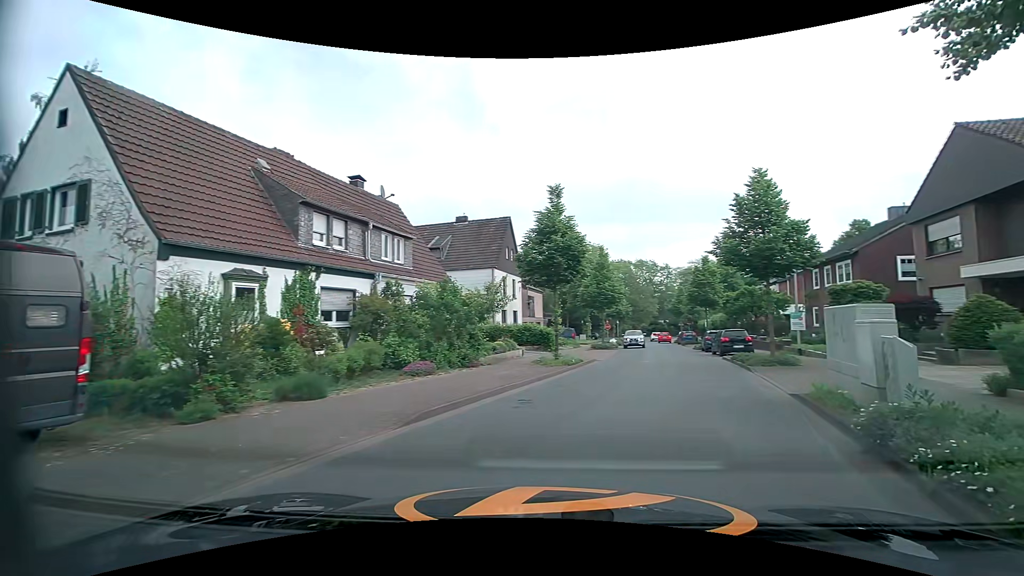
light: Day
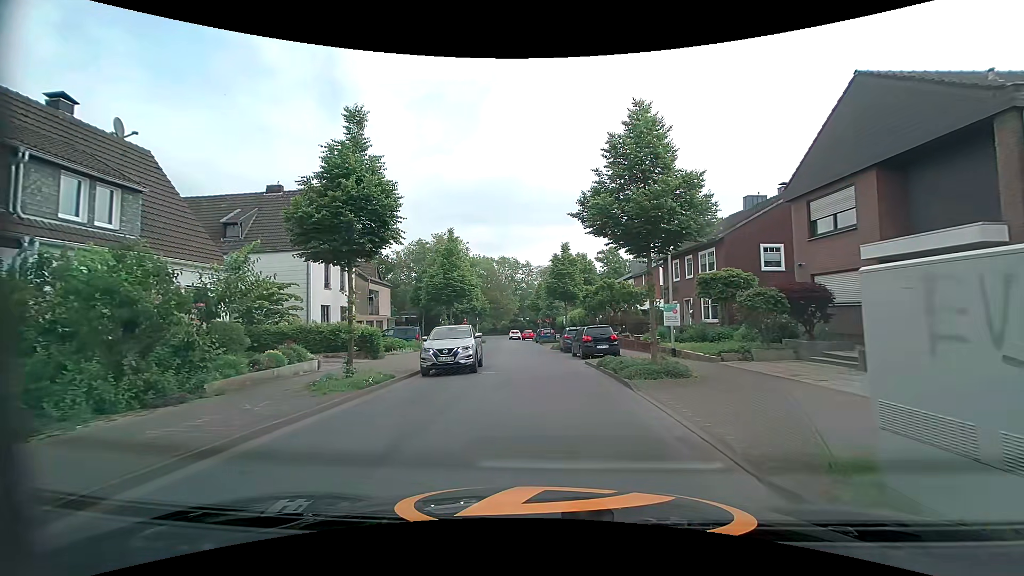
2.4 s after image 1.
(+1.6, +7.4) m; +15°
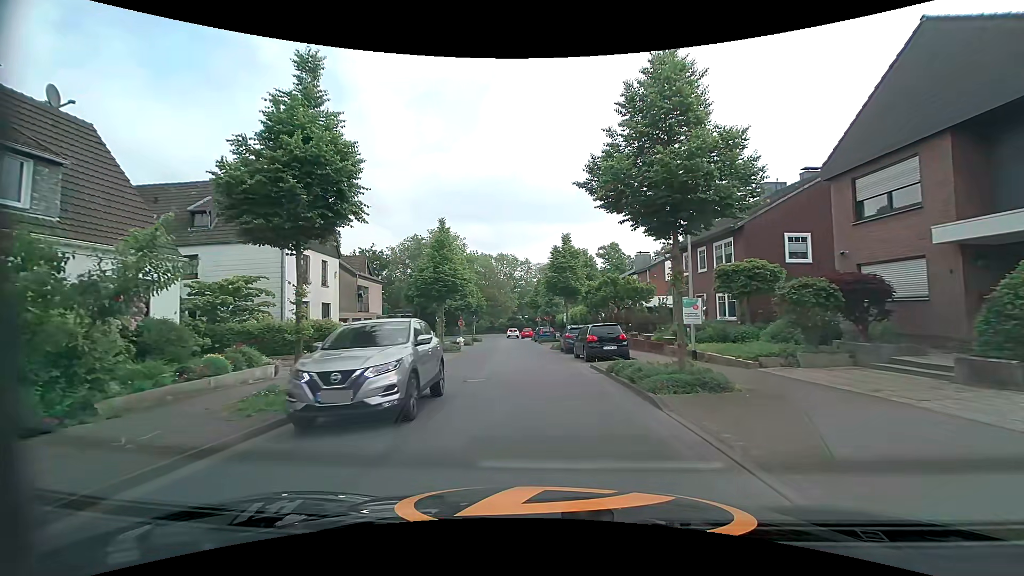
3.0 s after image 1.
(0.0, +2.9) m; 0°
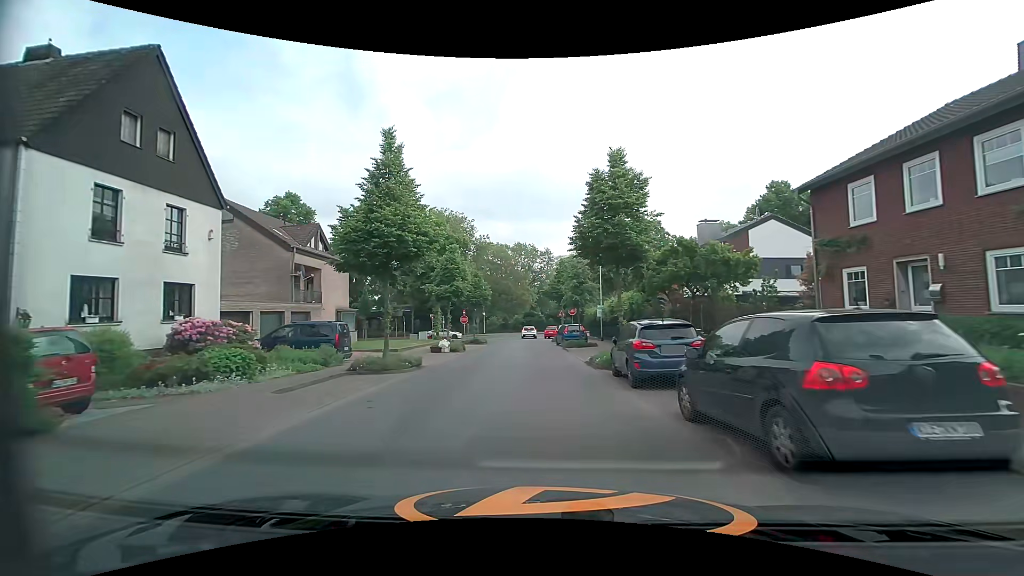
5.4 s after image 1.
(-0.4, +15.5) m; -3°
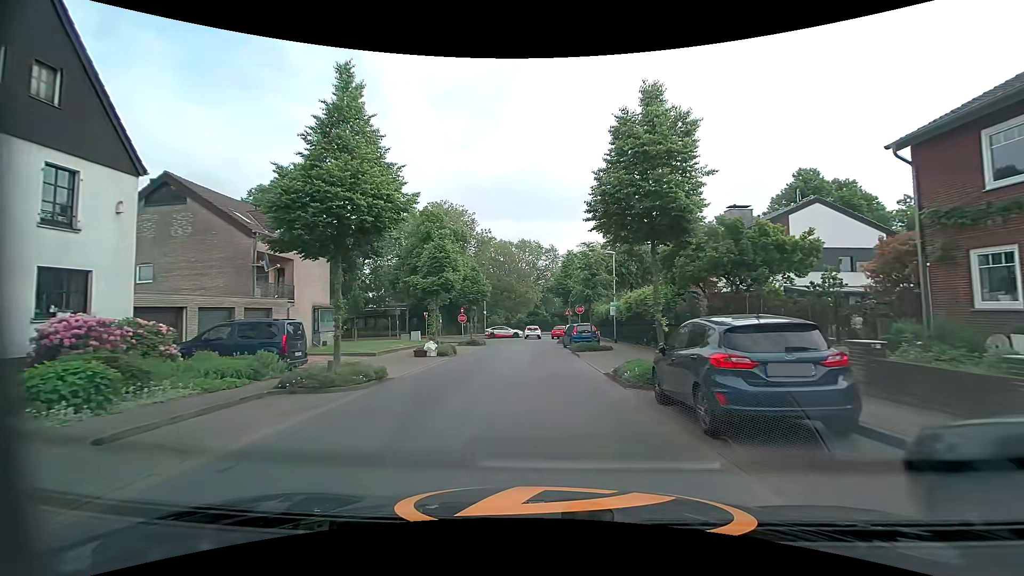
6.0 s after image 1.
(0.0, +4.7) m; -1°
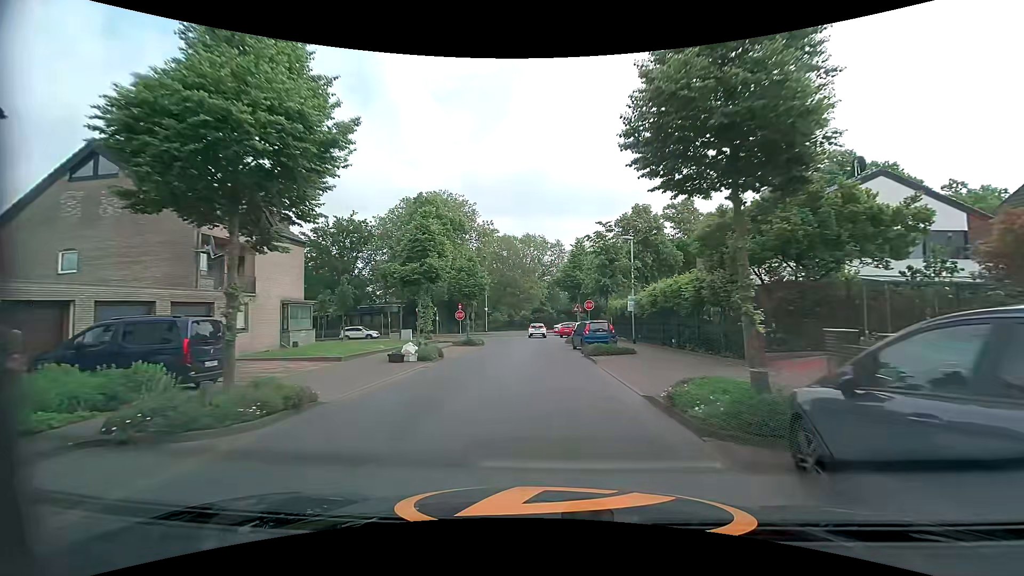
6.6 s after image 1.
(0.0, +4.8) m; 0°
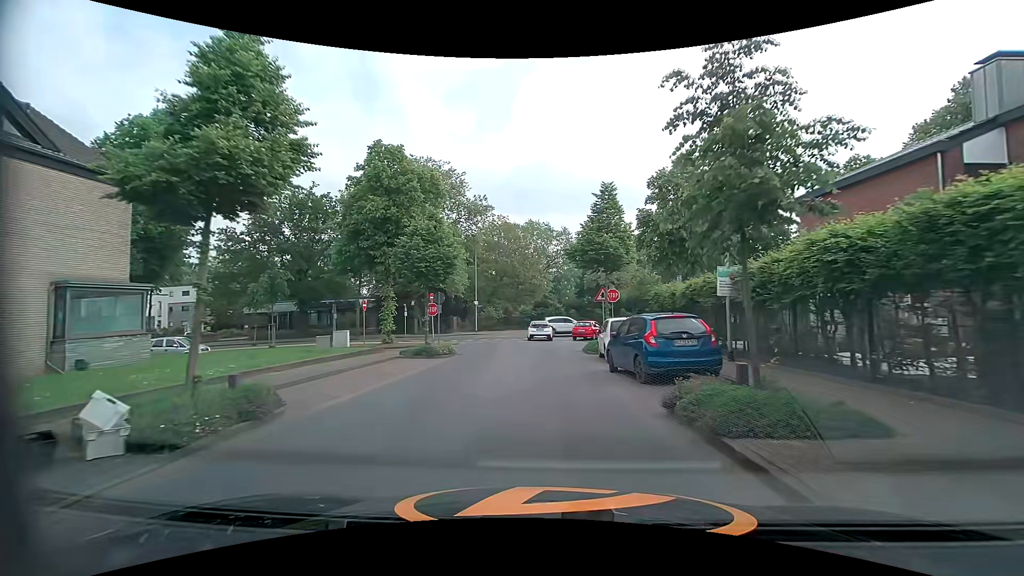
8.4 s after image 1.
(0.0, +13.8) m; -1°
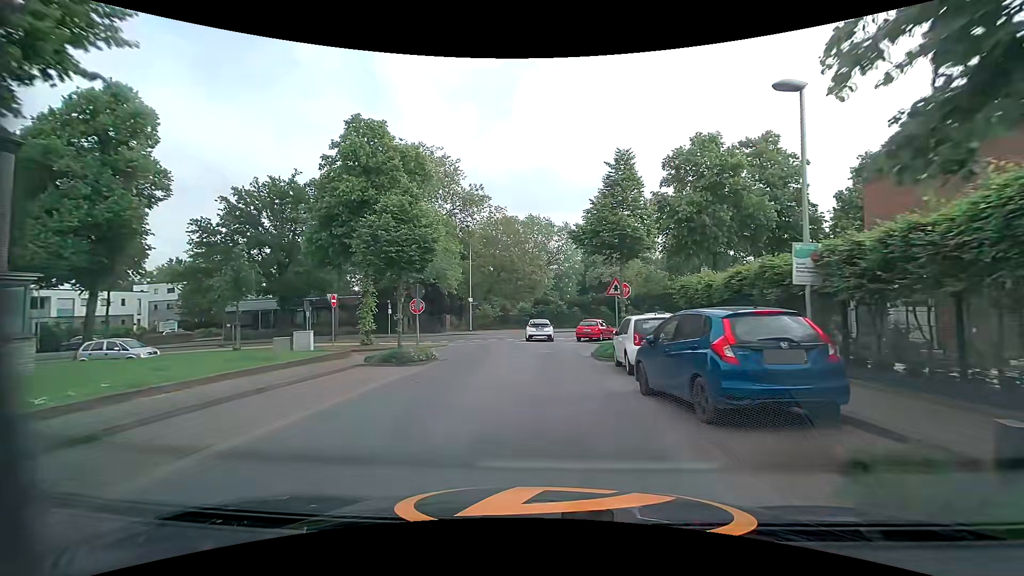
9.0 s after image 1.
(0.0, +4.2) m; 0°
